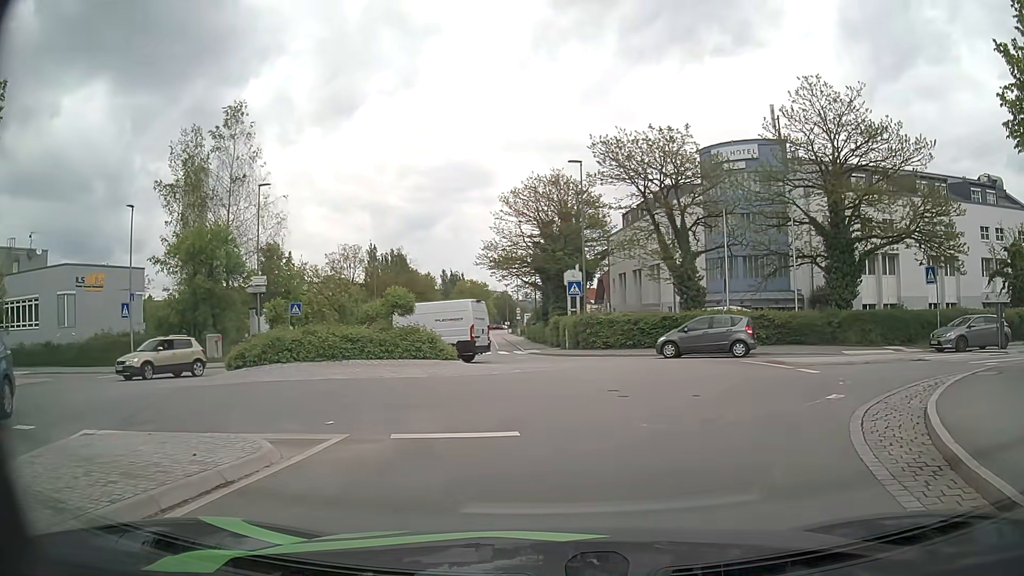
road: tertiary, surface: asphalt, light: Day
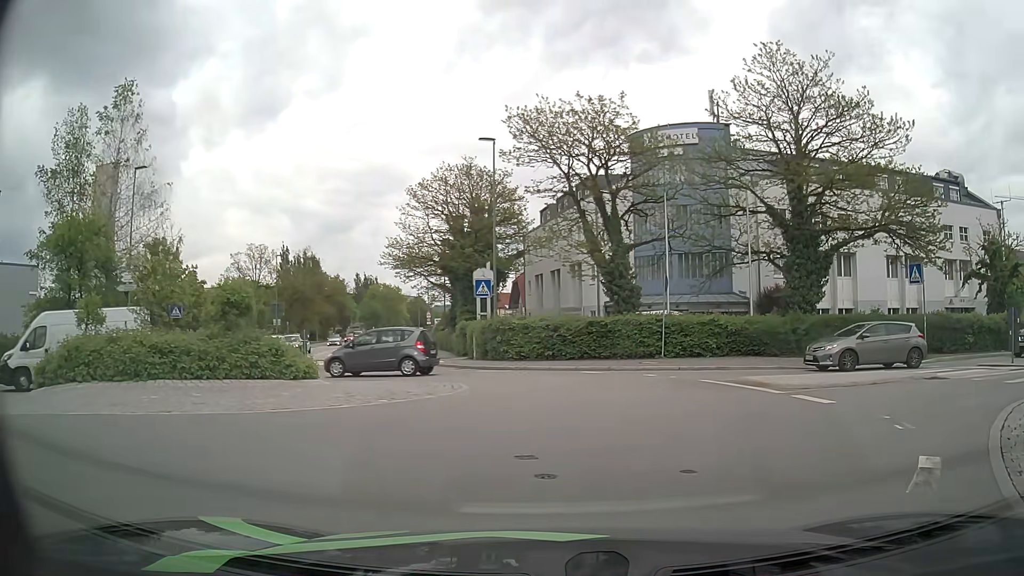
(+0.4, +5.6) m; +7°
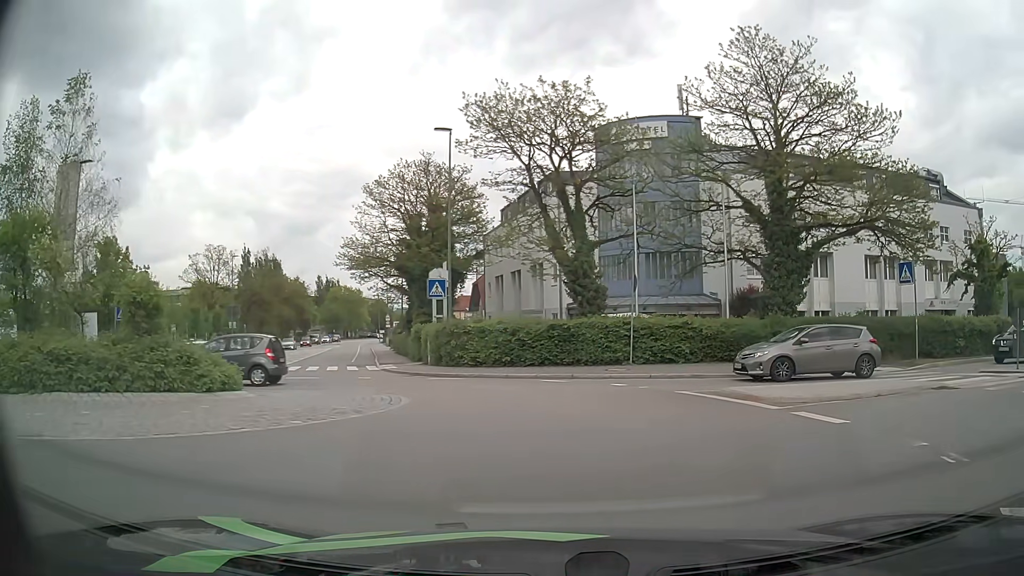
(+0.1, +2.1) m; +4°
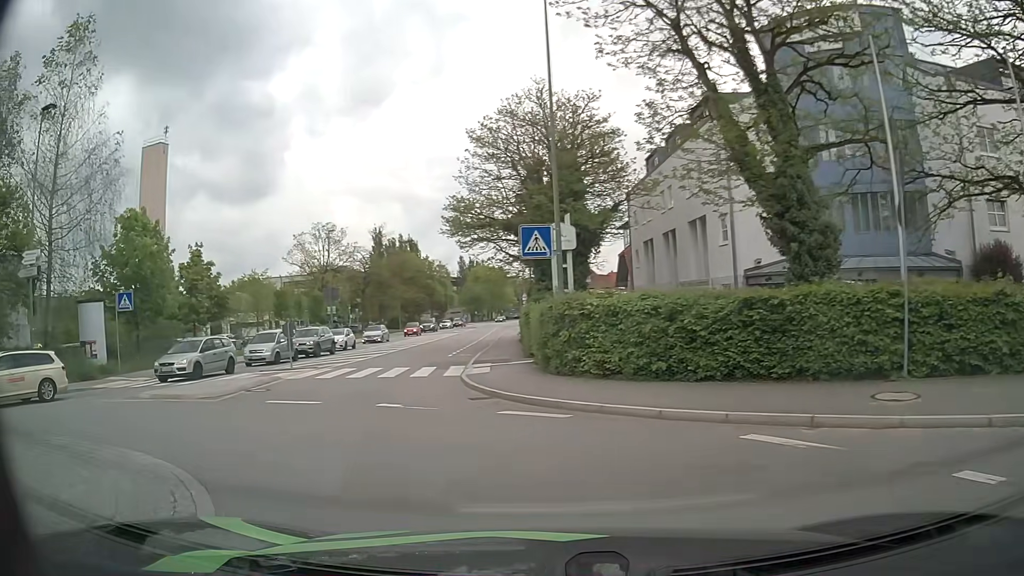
(-0.3, +12.0) m; -12°
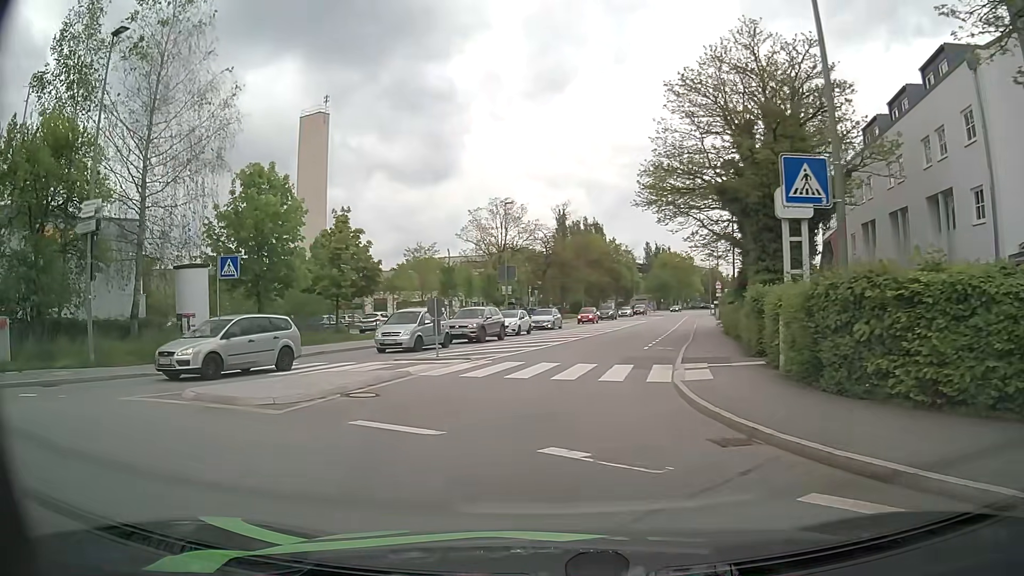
(-1.0, +6.2) m; -17°
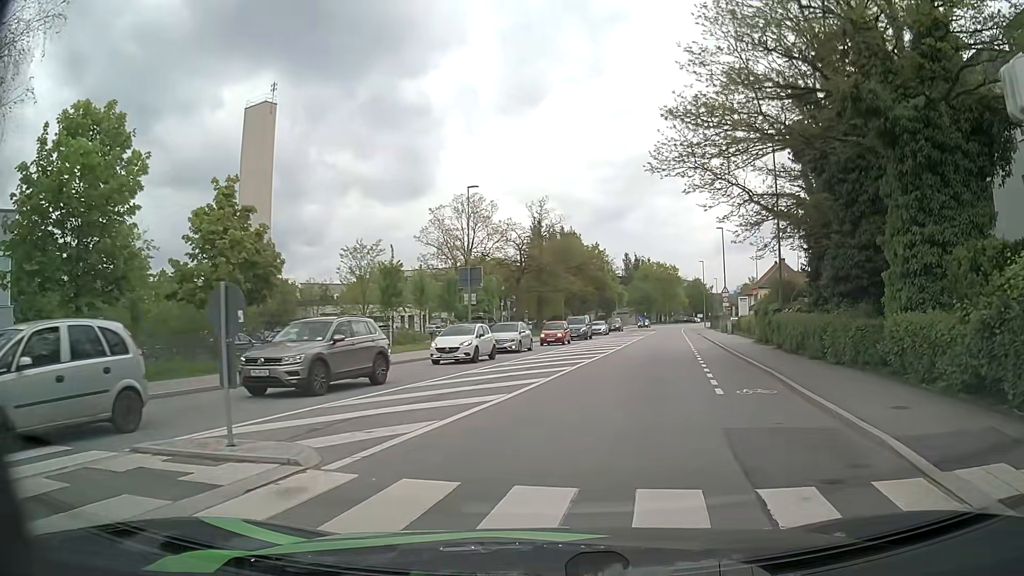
(-0.1, +12.9) m; +2°
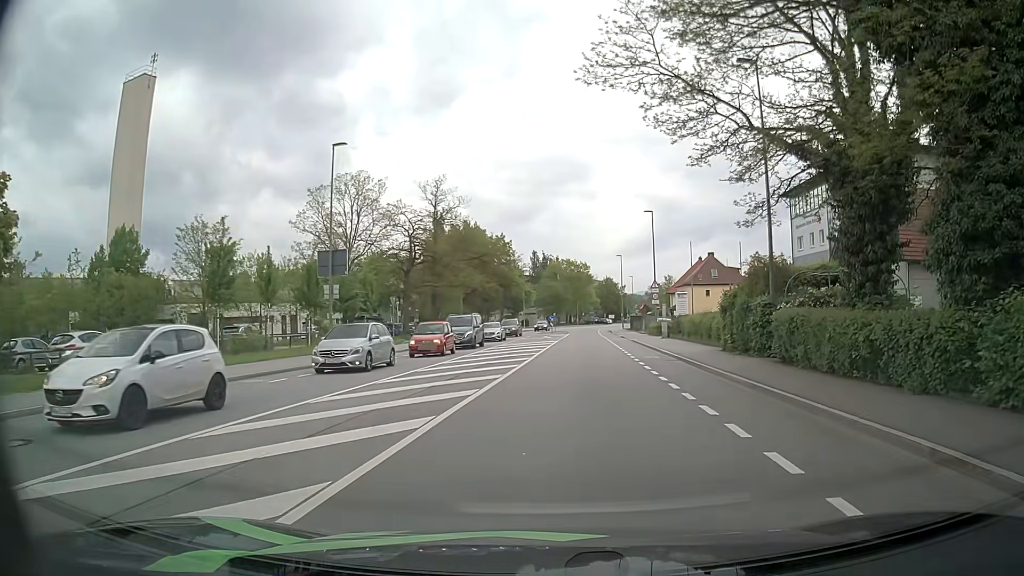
(+0.8, +11.1) m; +9°
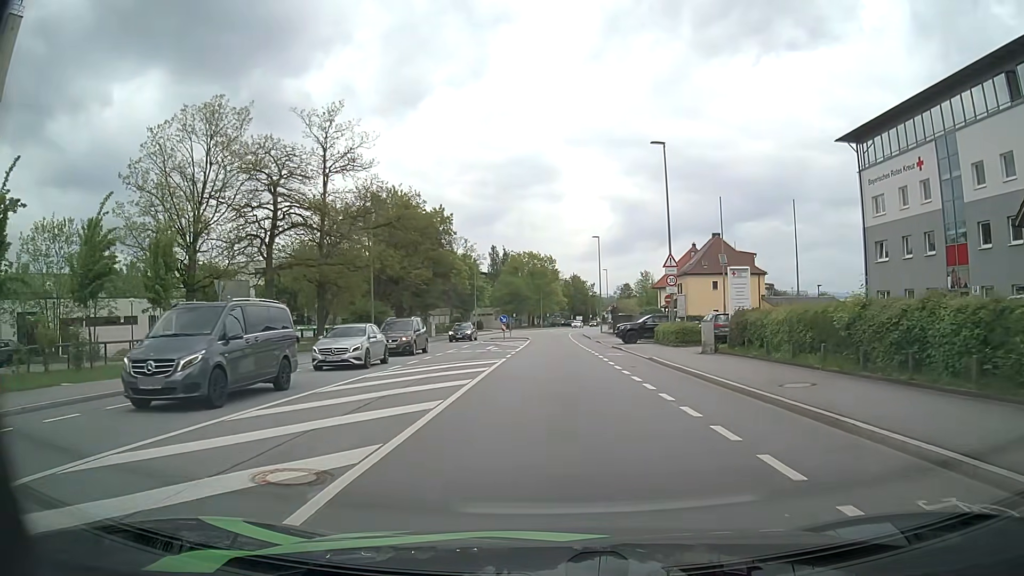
(+0.7, +22.6) m; +3°
(0, +10) (0, +20) (0, +30) (0, +40) (0, +50) (0, +60) (+1, +70) (+1, +80) (+2, +90) (+3, +100) m
